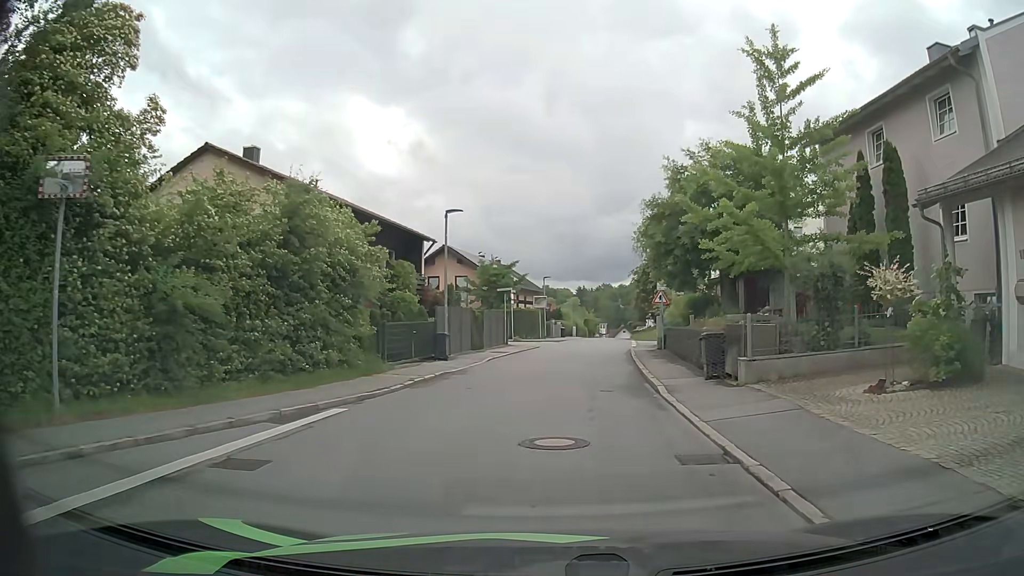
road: residential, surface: asphalt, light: Day
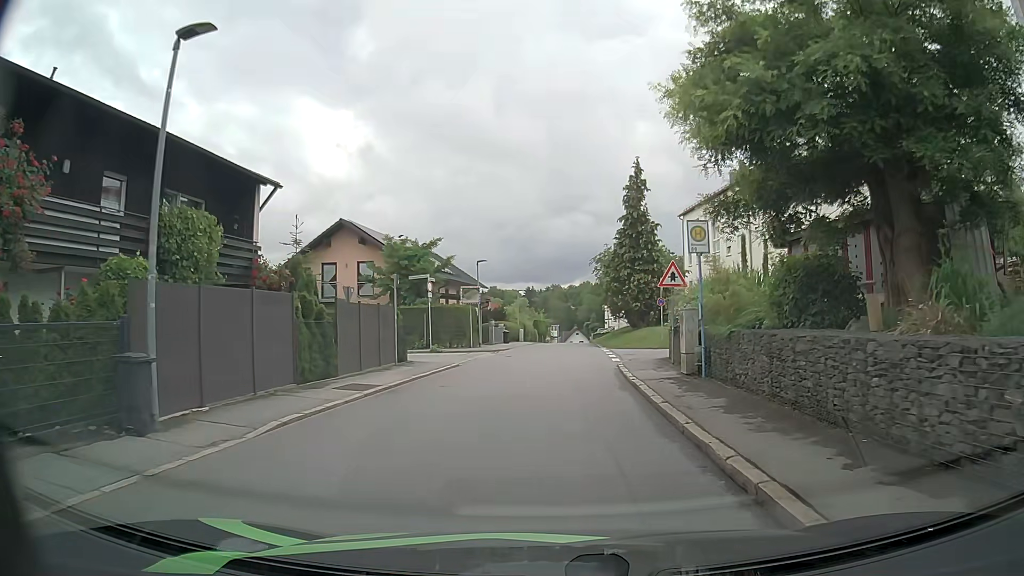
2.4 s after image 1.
(+0.7, +15.5) m; +5°
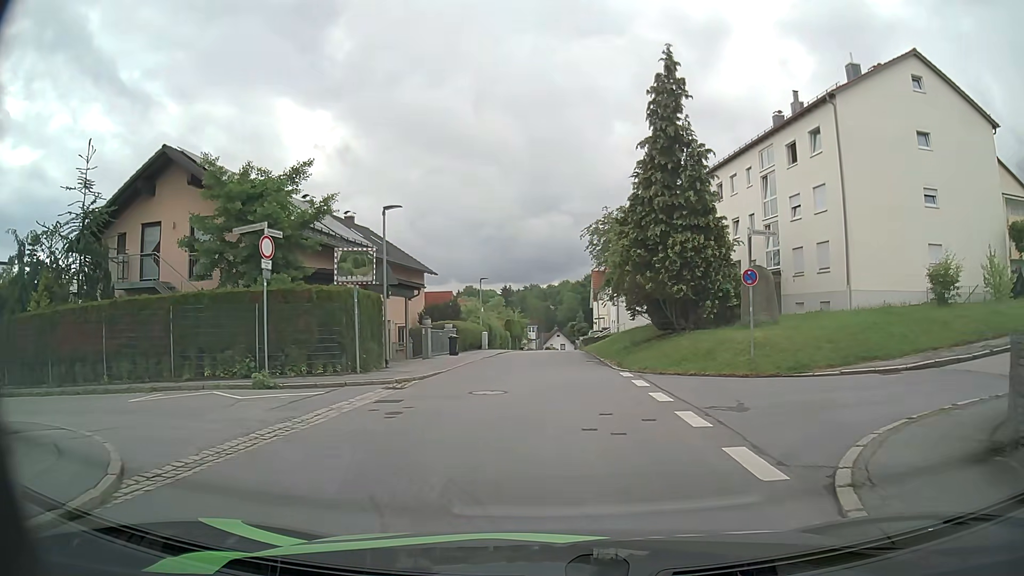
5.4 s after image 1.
(+0.2, +18.5) m; +1°
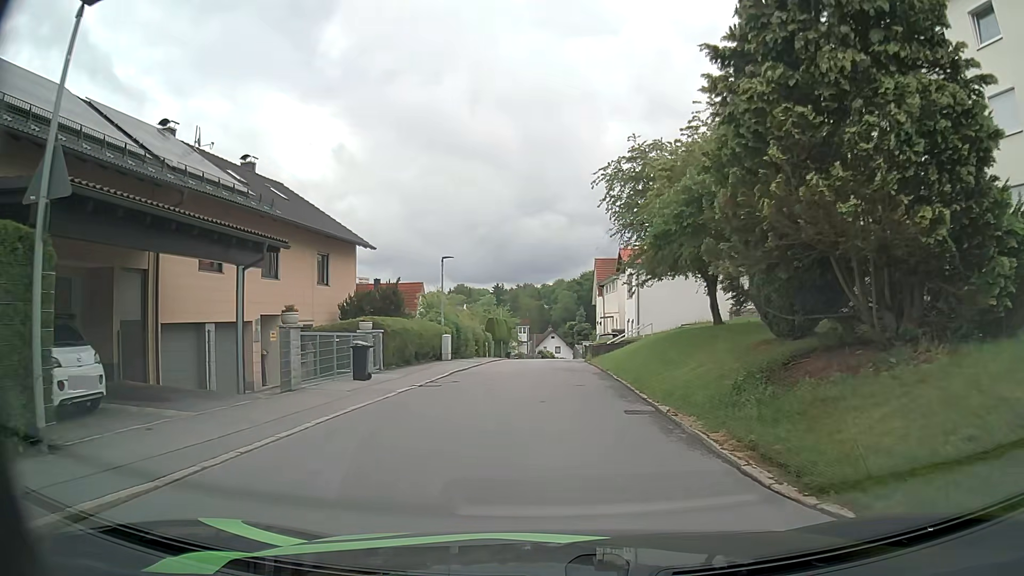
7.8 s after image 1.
(+0.1, +15.3) m; +1°
(0, +10) (0, +20) (0, +30) (0, +40) (0, +50) (0, +60) (0, +70) (0, +80) (+1, +90) (+3, +100) m
